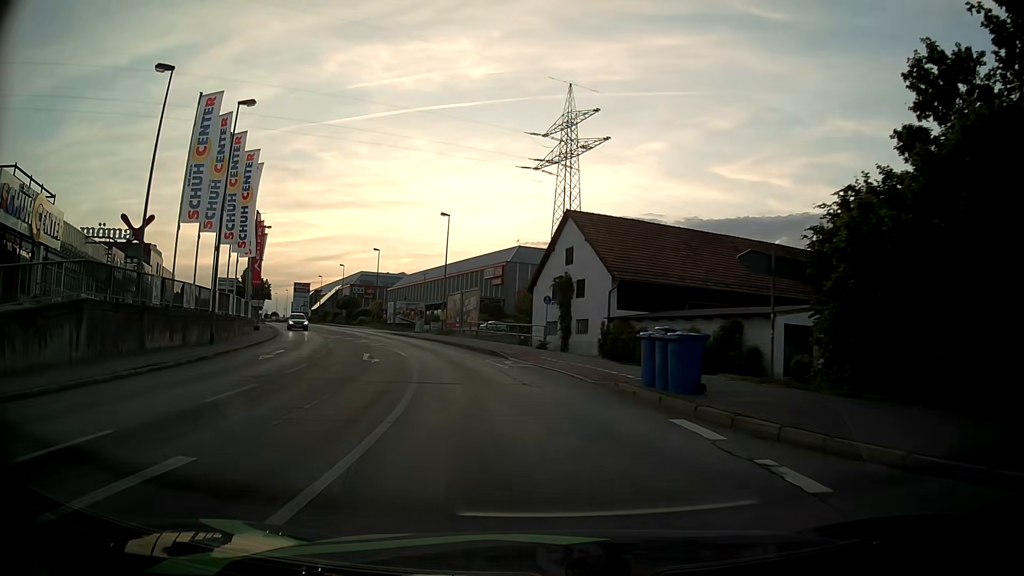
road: tertiary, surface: asphalt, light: Day
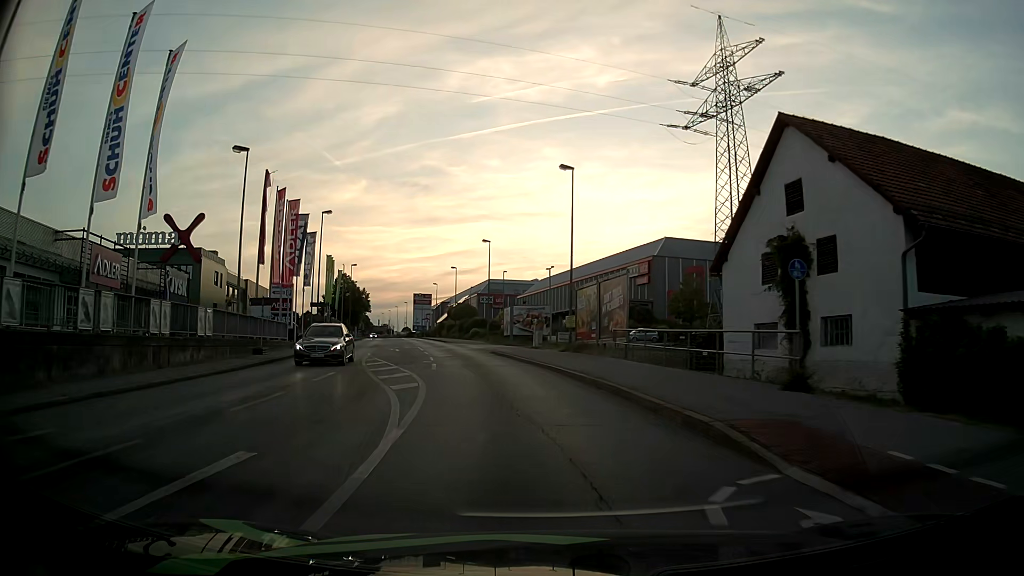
(-2.1, +19.5) m; -12°
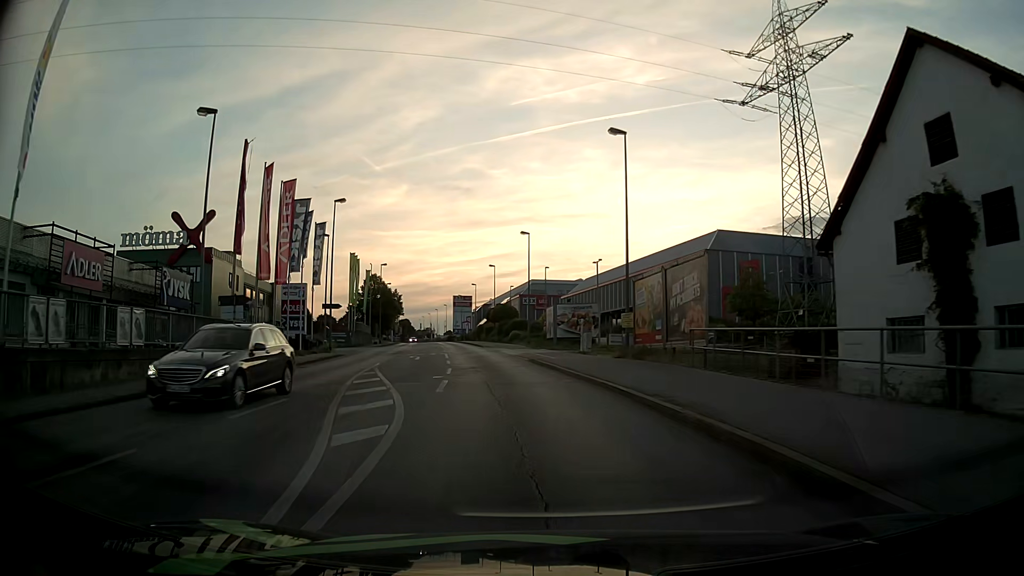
(-0.2, +6.9) m; -4°
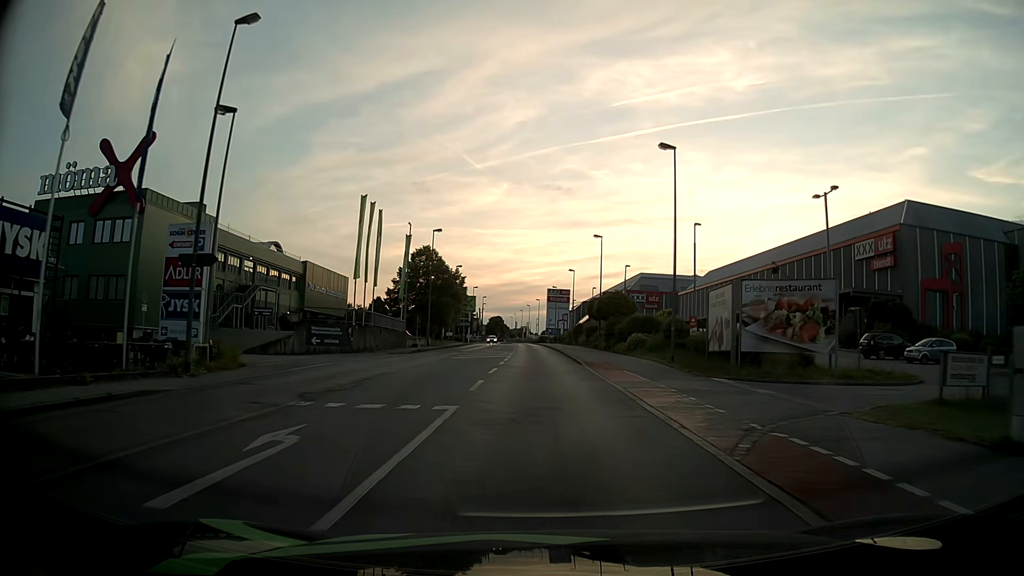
(-2.9, +28.5) m; -9°
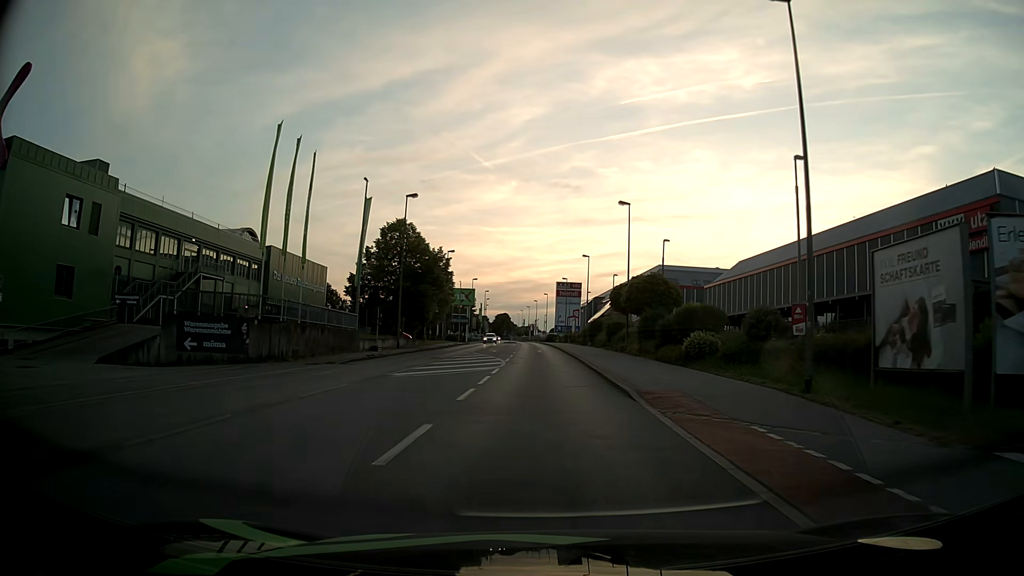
(-0.1, +14.9) m; -1°
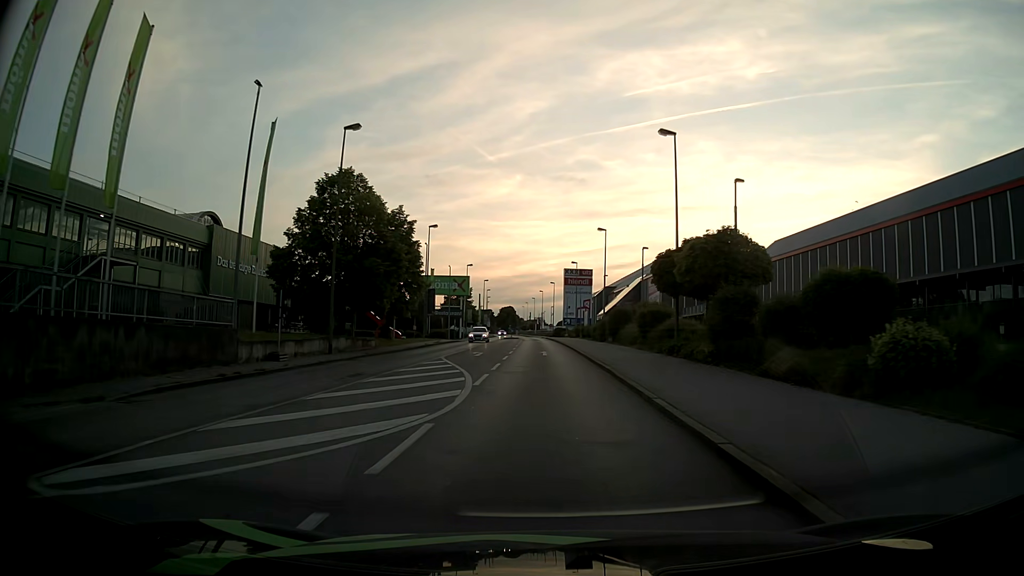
(-0.1, +15.3) m; 0°
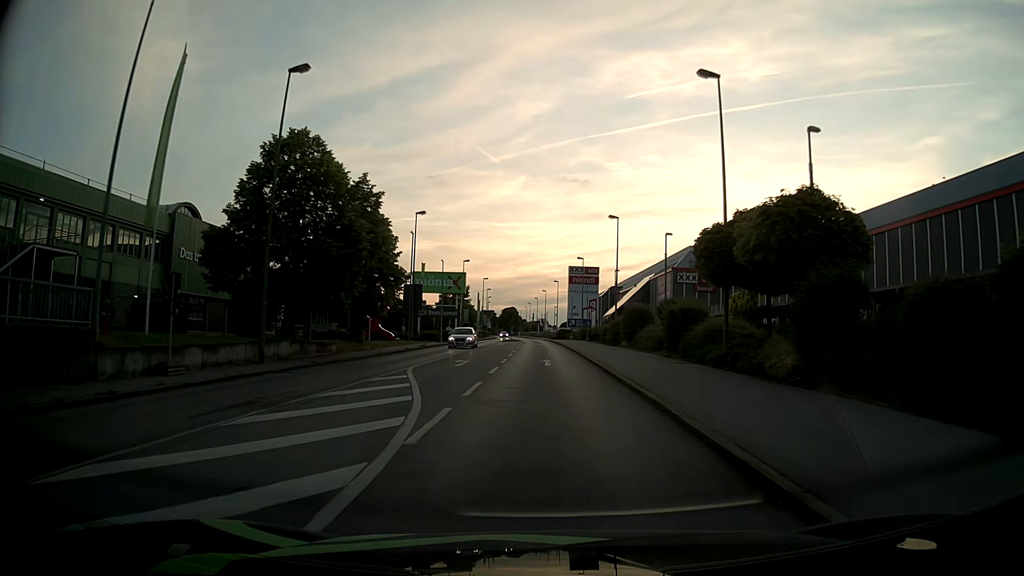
(-0.1, +7.6) m; 0°
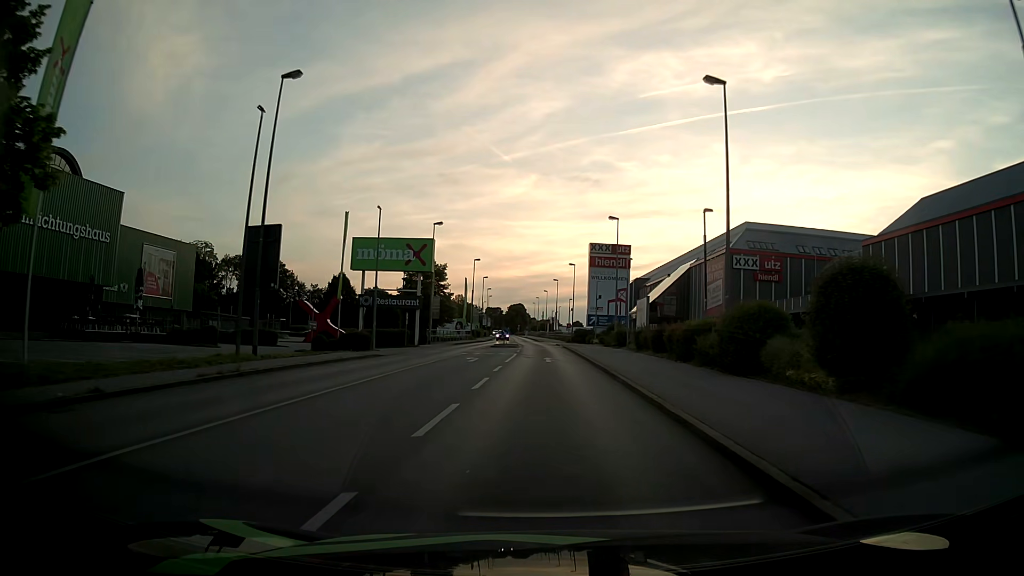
(-0.4, +29.9) m; -1°
(0, +10) (0, +20) (0, +30) (0, +40) (0, +50) (-1, +60) (-1, +70) (-2, +80) (-3, +90) (-3, +100) m
